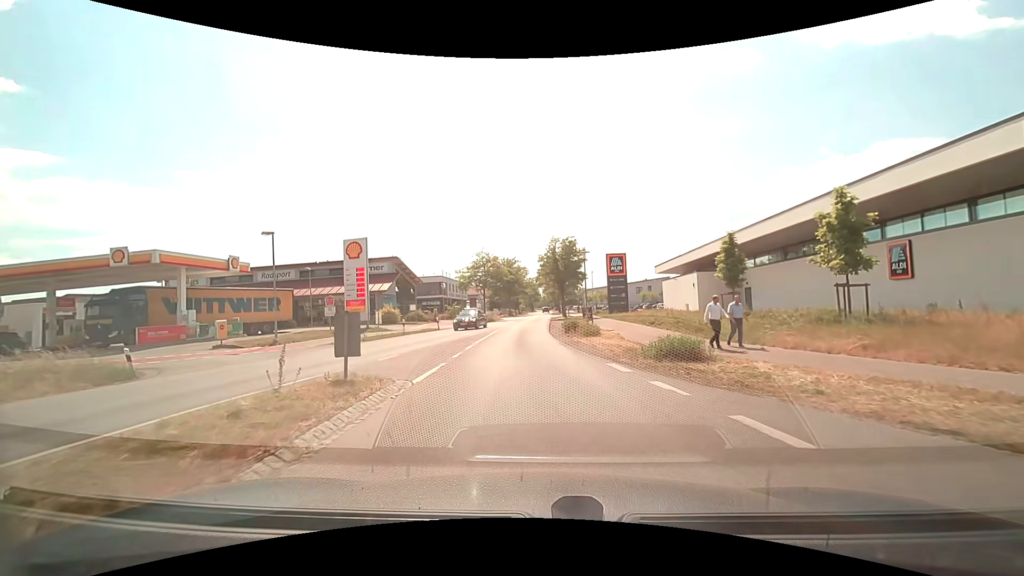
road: tertiary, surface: asphalt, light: Day
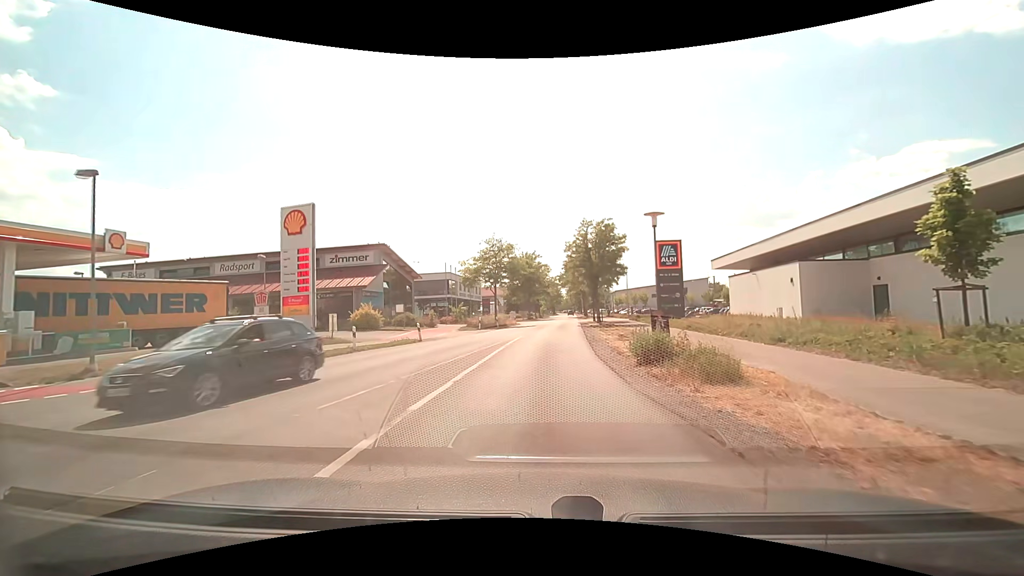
(-0.5, +13.9) m; -3°
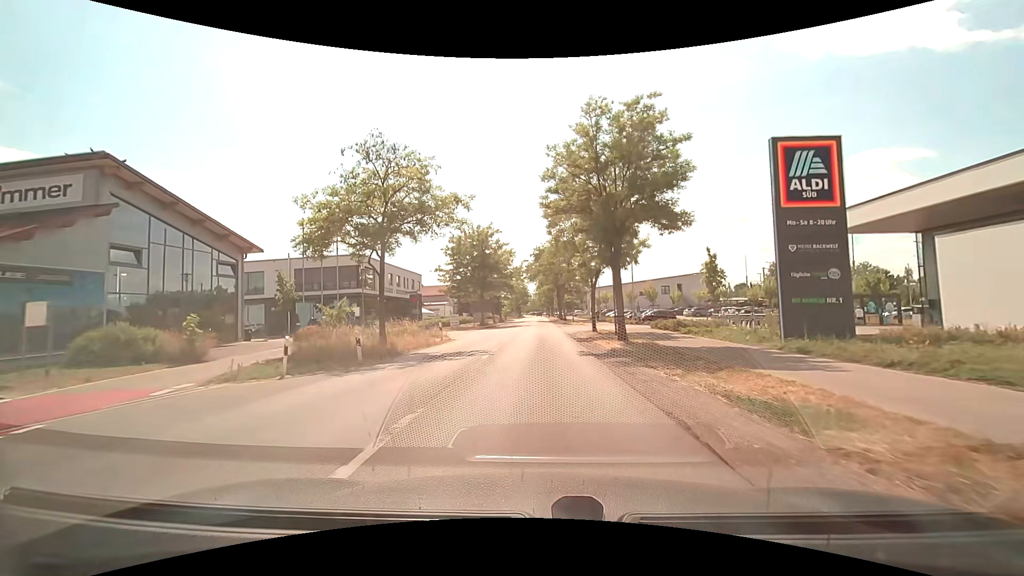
(+0.9, +28.5) m; +4°
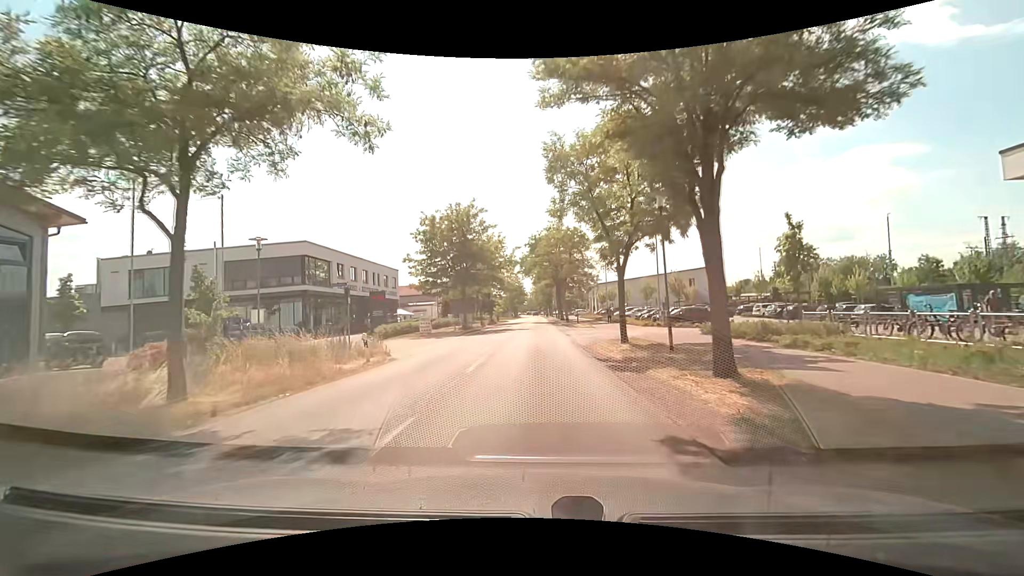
(+0.2, +11.9) m; +1°
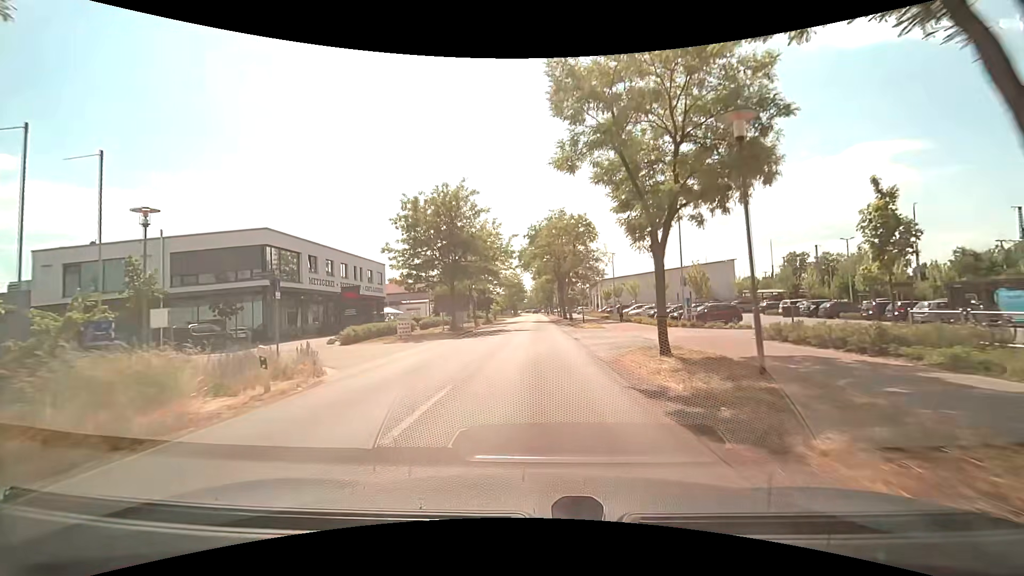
(0.0, +6.2) m; 0°
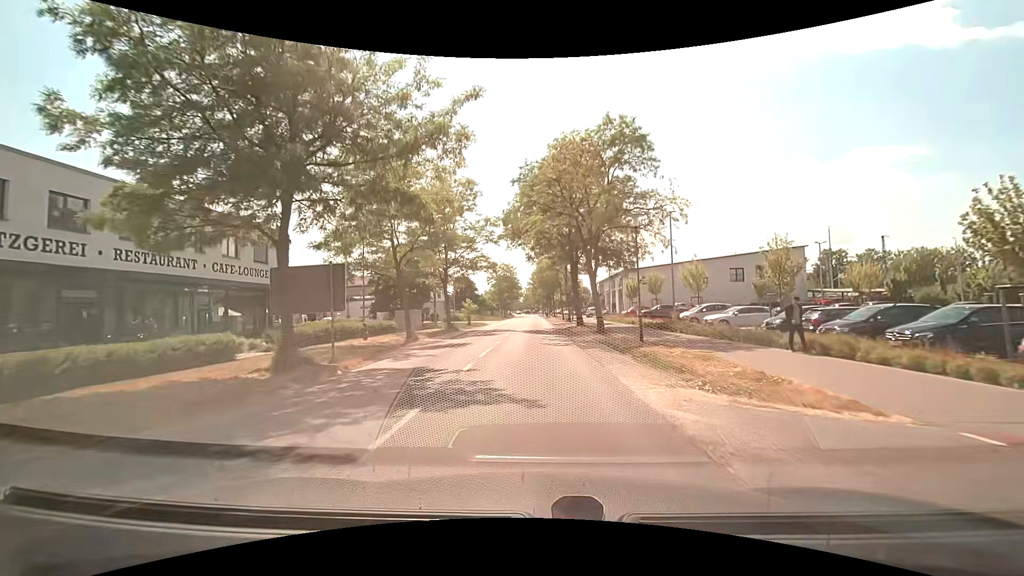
(0.0, +26.4) m; 0°
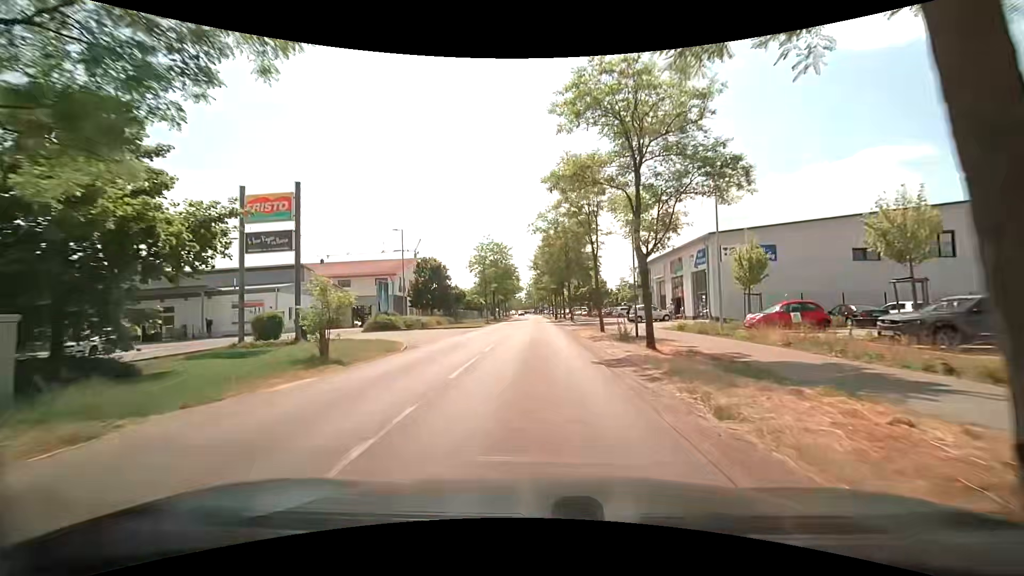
(0.0, +35.0) m; 0°
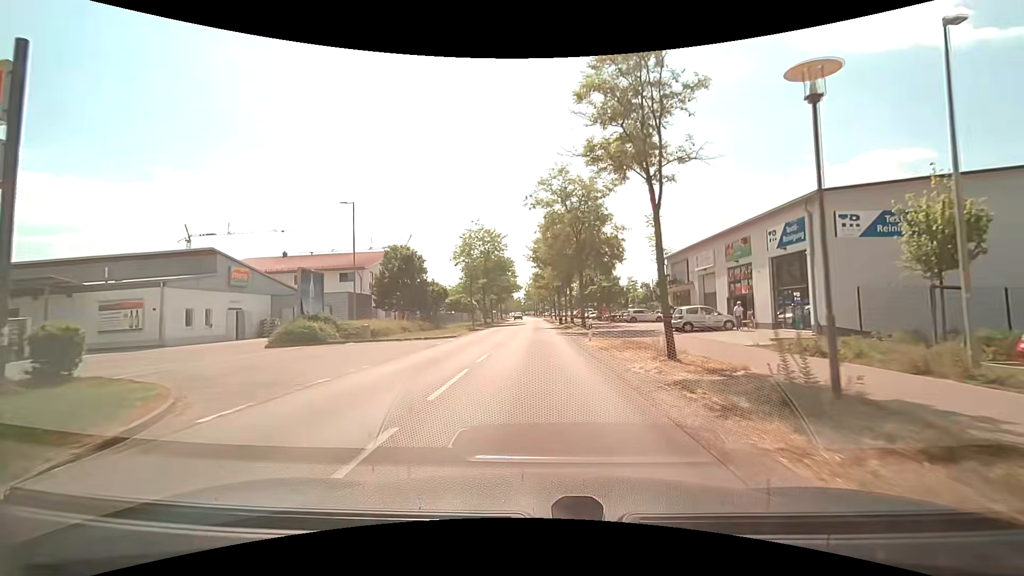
(-0.1, +14.1) m; 0°
(0, +10) (0, +20) (0, +30) (0, +40) (0, +50) (0, +60) (0, +70) (0, +80) (0, +90) (-1, +100) m
